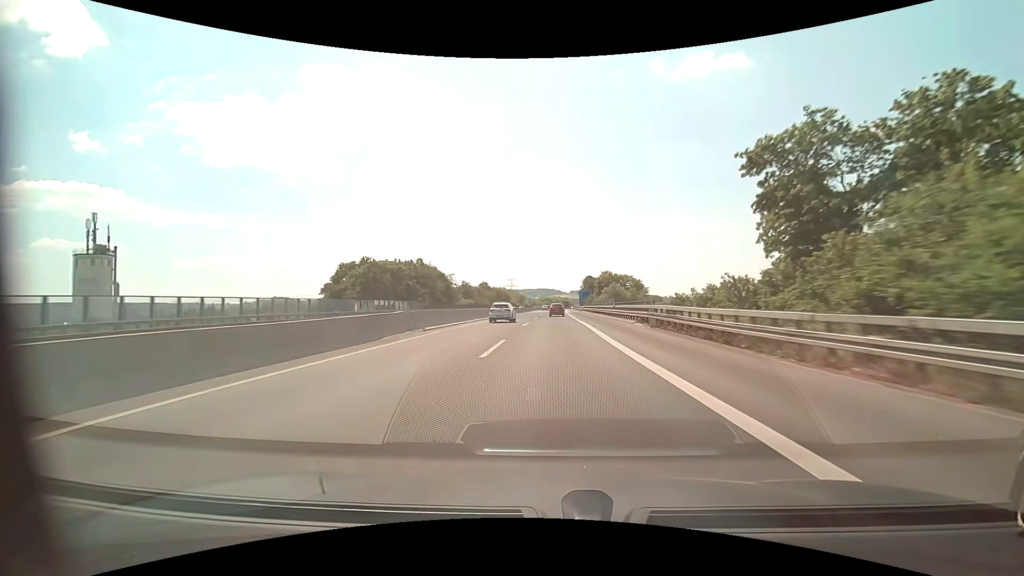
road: motorway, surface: asphalt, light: Day
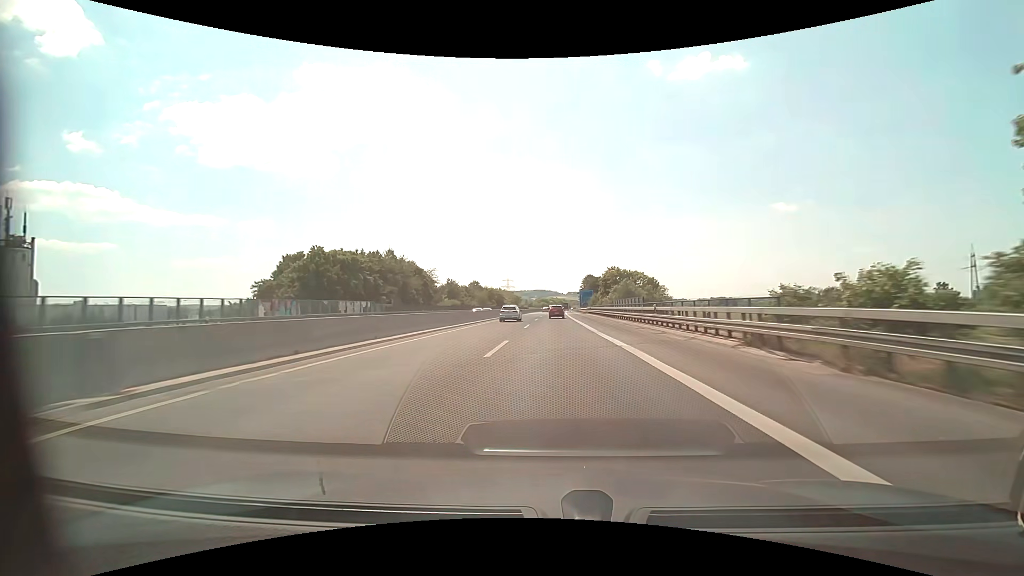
(+0.1, +18.1) m; 0°
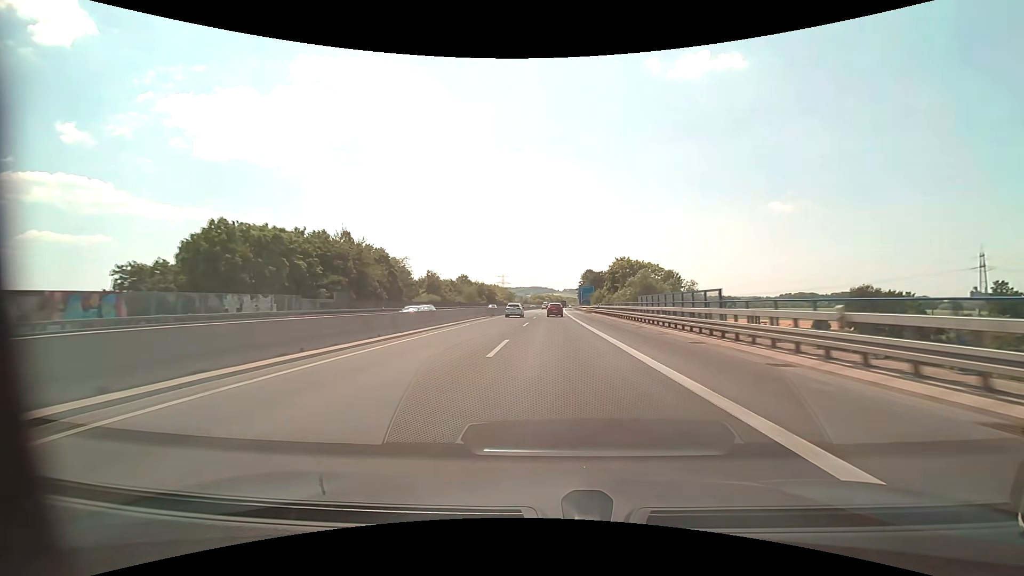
(0.0, +17.8) m; 0°
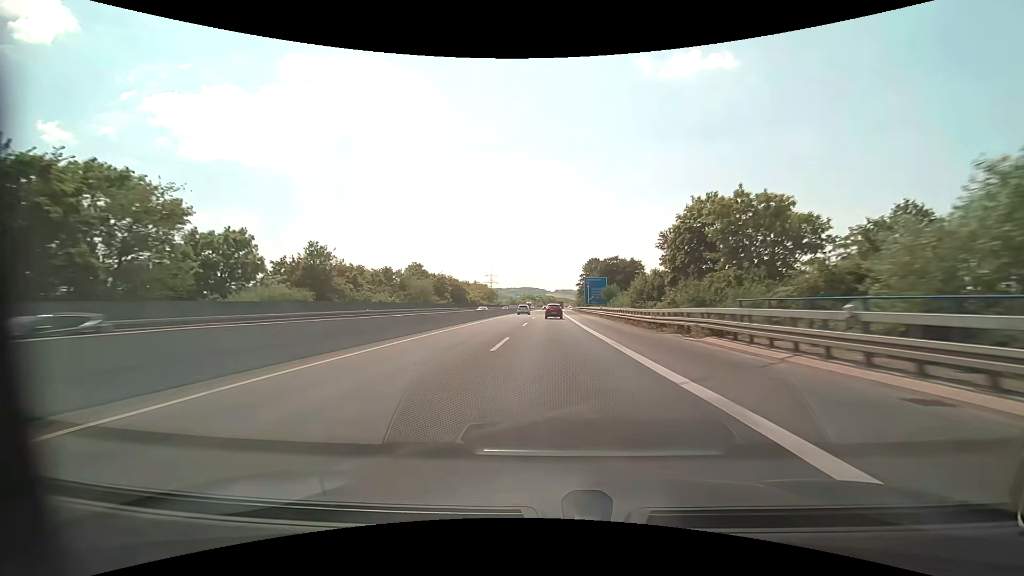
(+0.5, +52.3) m; +1°
(0, +10) (0, +20) (0, +30) (0, +40) (0, +50) (0, +60) (+1, +70) (+1, +80) (+1, +90) (+1, +100) m
